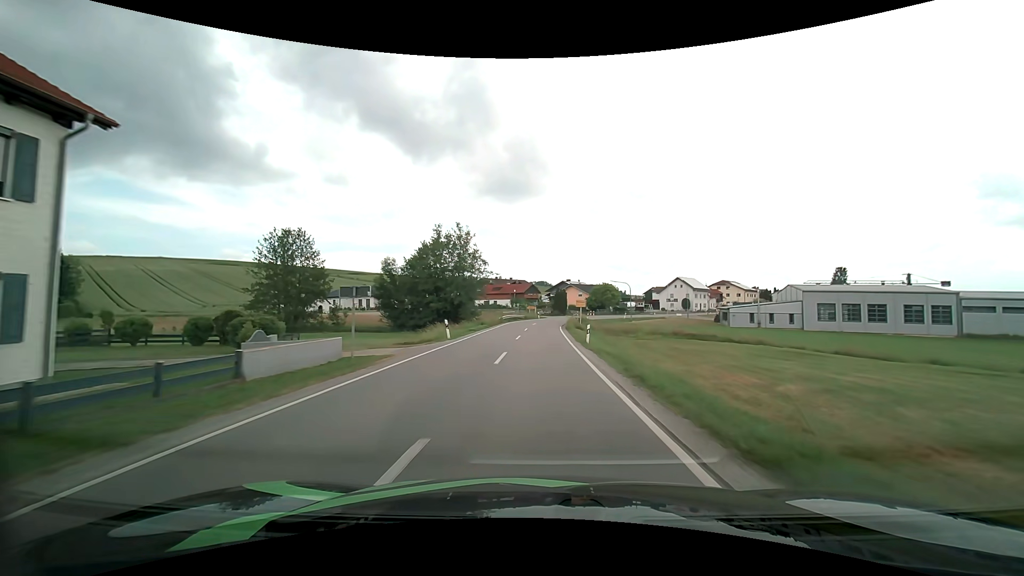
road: secondary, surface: asphalt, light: Day
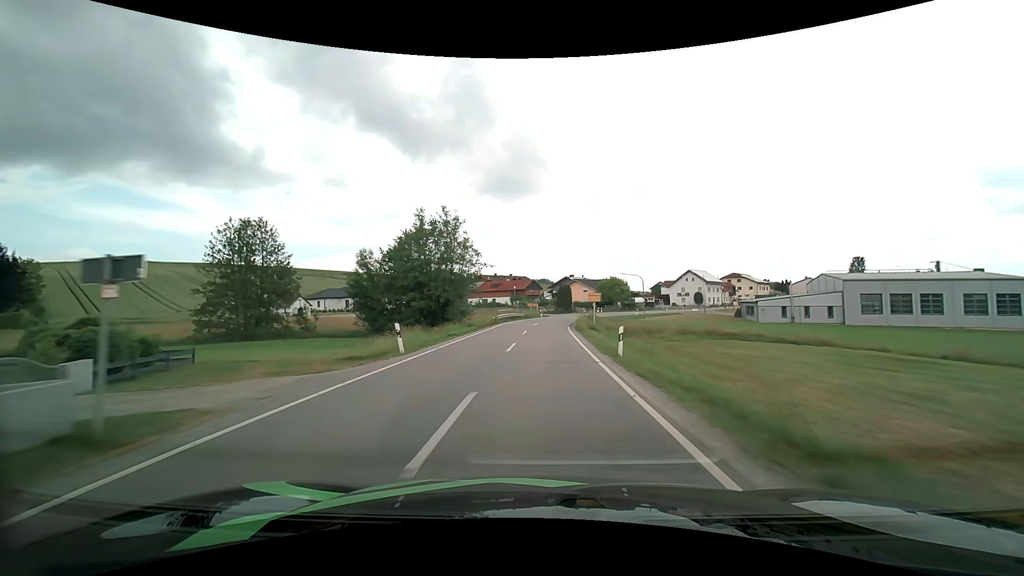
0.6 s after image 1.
(-0.1, +9.1) m; 0°
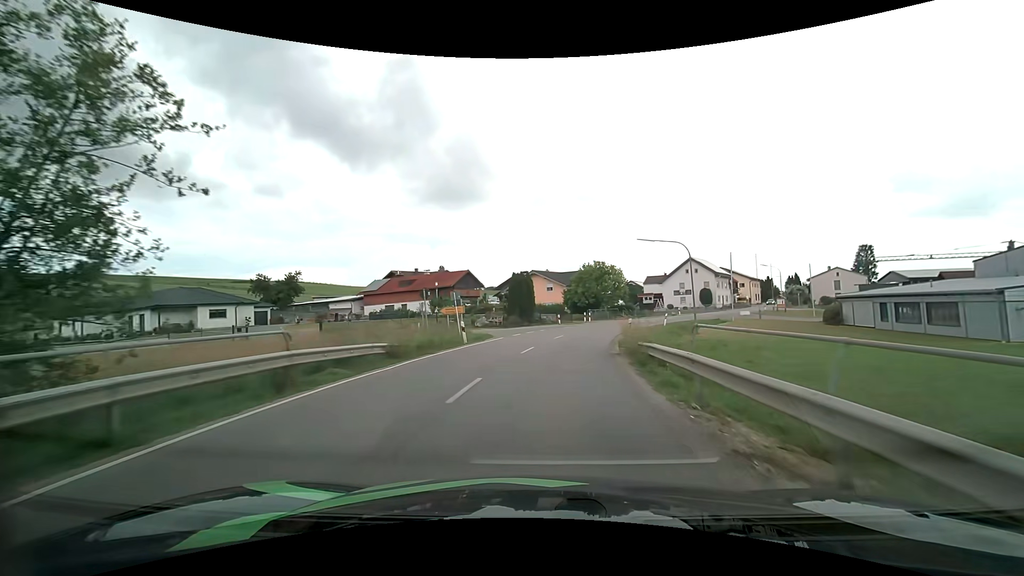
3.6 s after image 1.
(+0.8, +43.0) m; +5°
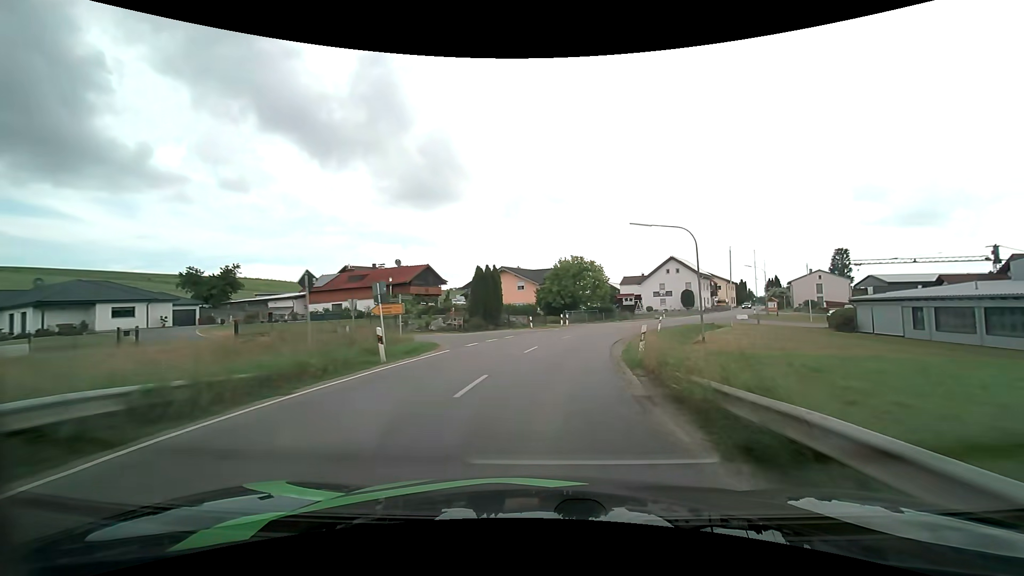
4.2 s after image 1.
(+0.2, +8.2) m; +3°
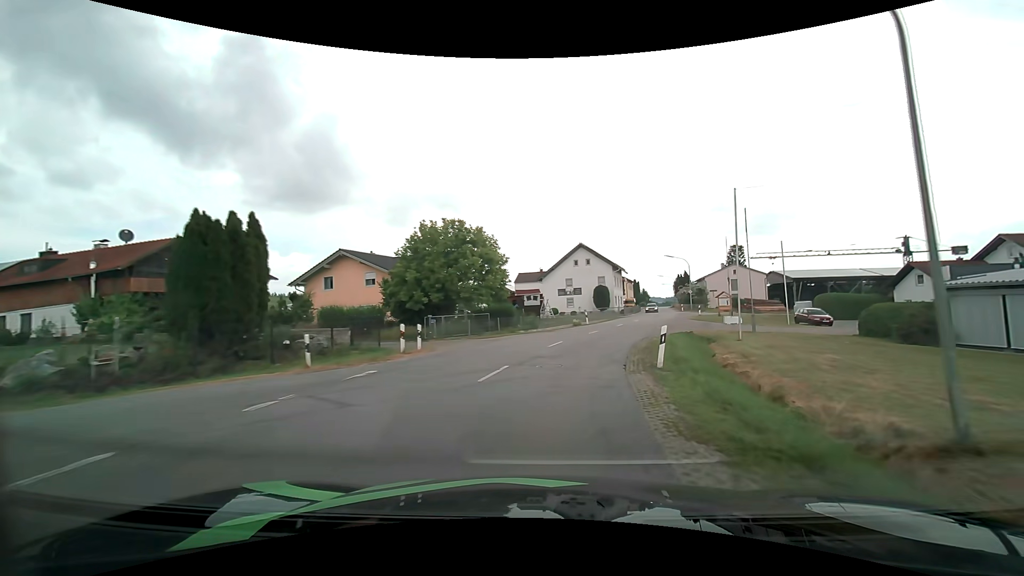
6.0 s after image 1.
(+2.4, +23.7) m; +12°
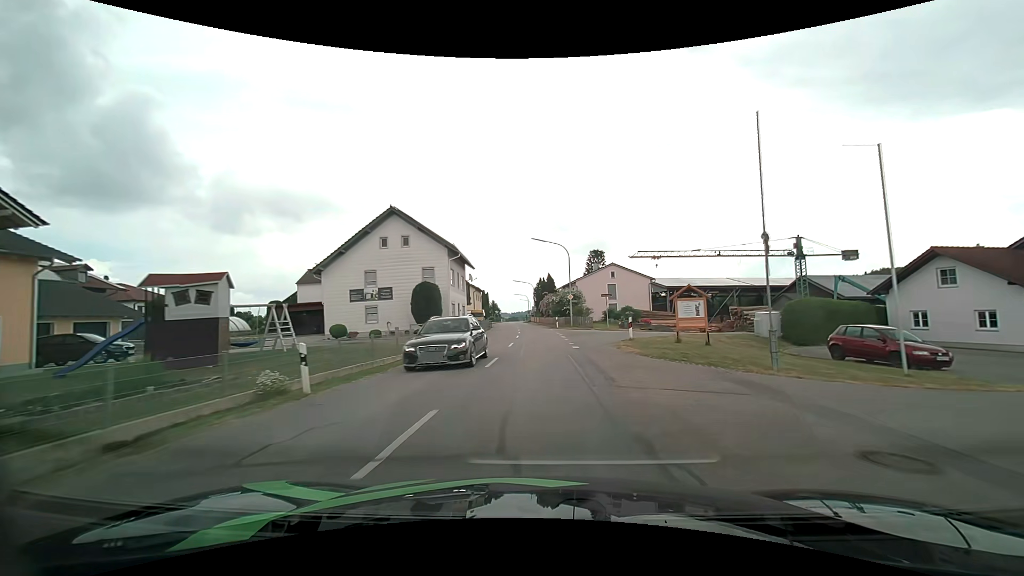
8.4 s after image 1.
(+5.3, +30.7) m; +17°
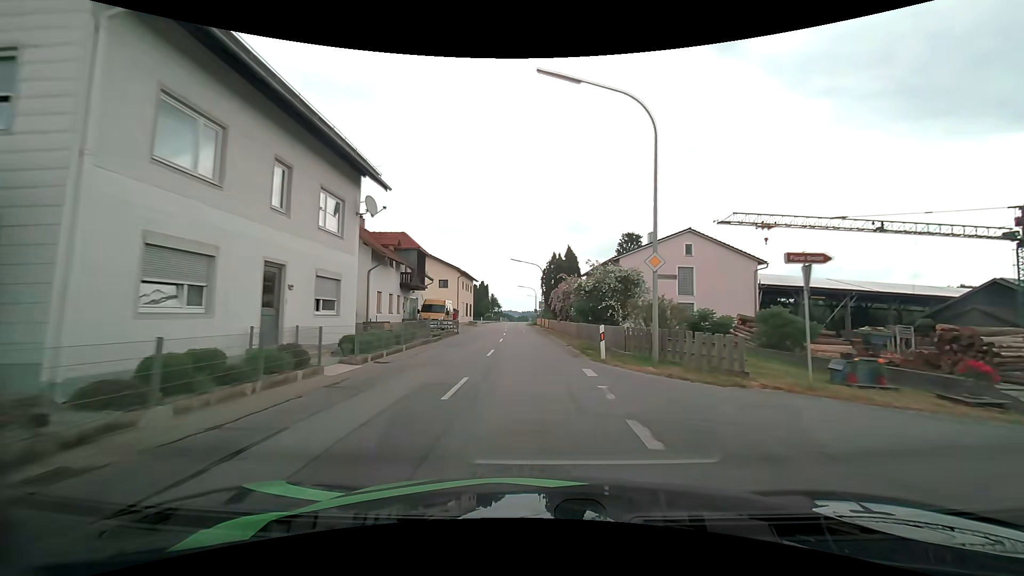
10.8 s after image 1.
(+0.4, +31.9) m; -1°
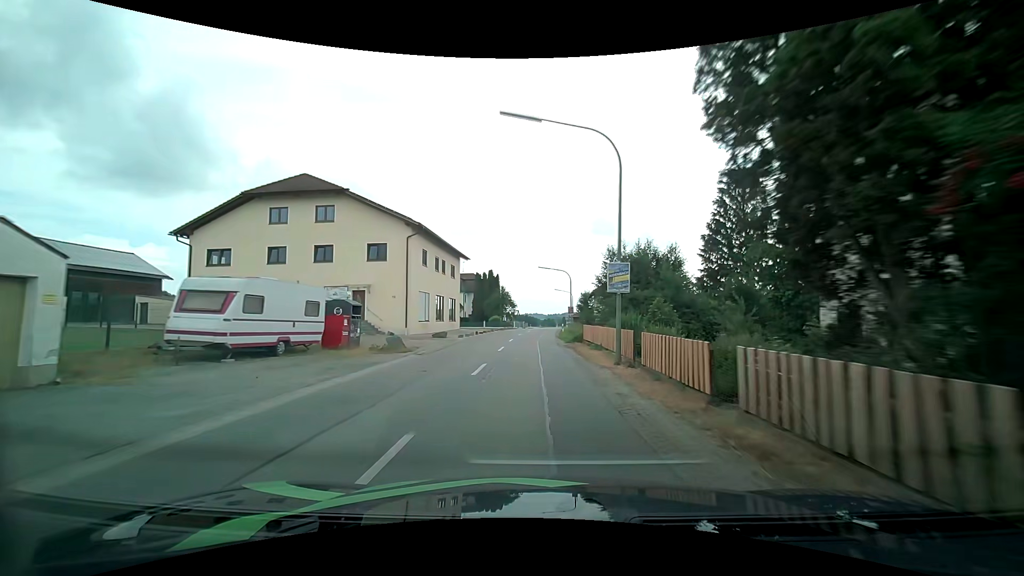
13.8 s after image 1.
(-1.0, +41.0) m; -3°
(0, +10) (0, +20) (0, +30) (0, +40) (0, +50) (+1, +60) (+1, +70) (+2, +80) (+3, +90) (+3, +100) m
